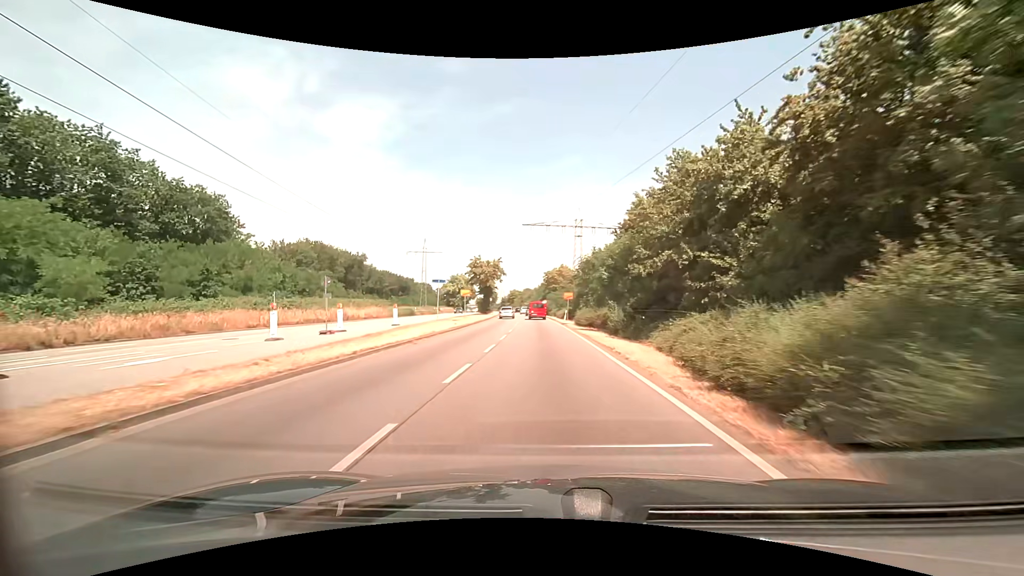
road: primary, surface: asphalt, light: Day
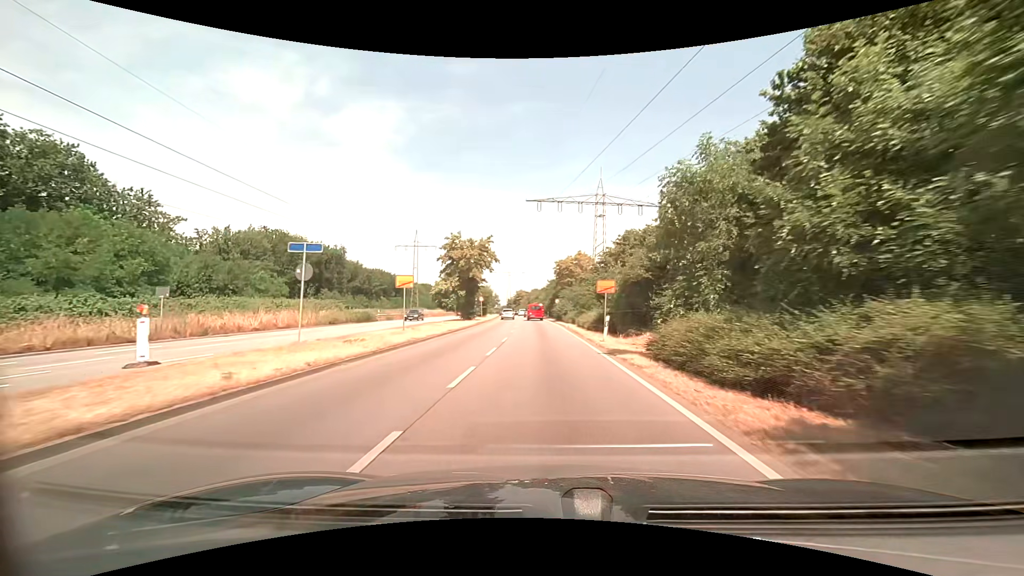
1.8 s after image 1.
(-0.1, +24.7) m; -1°
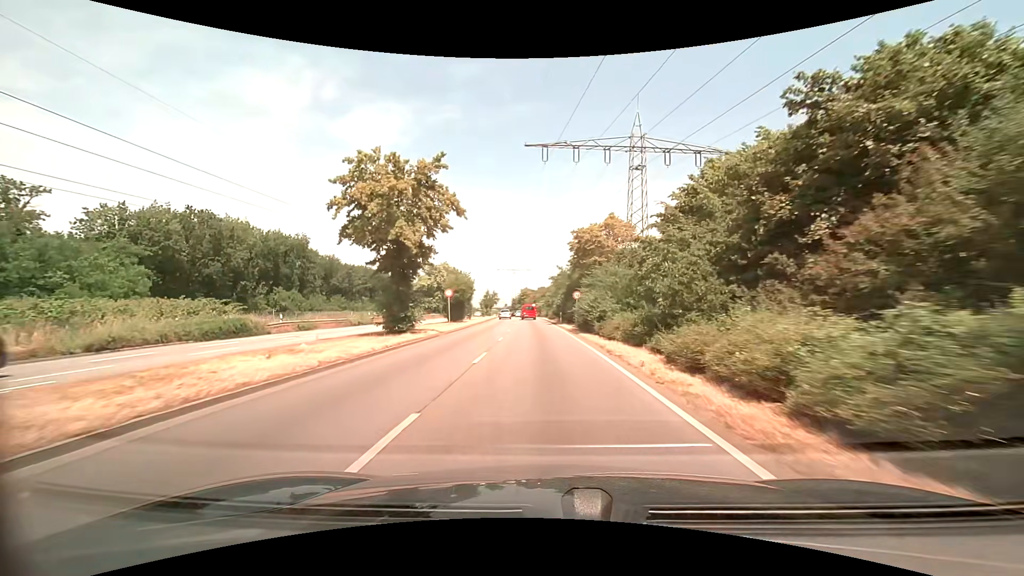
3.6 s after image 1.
(-0.2, +26.6) m; -1°
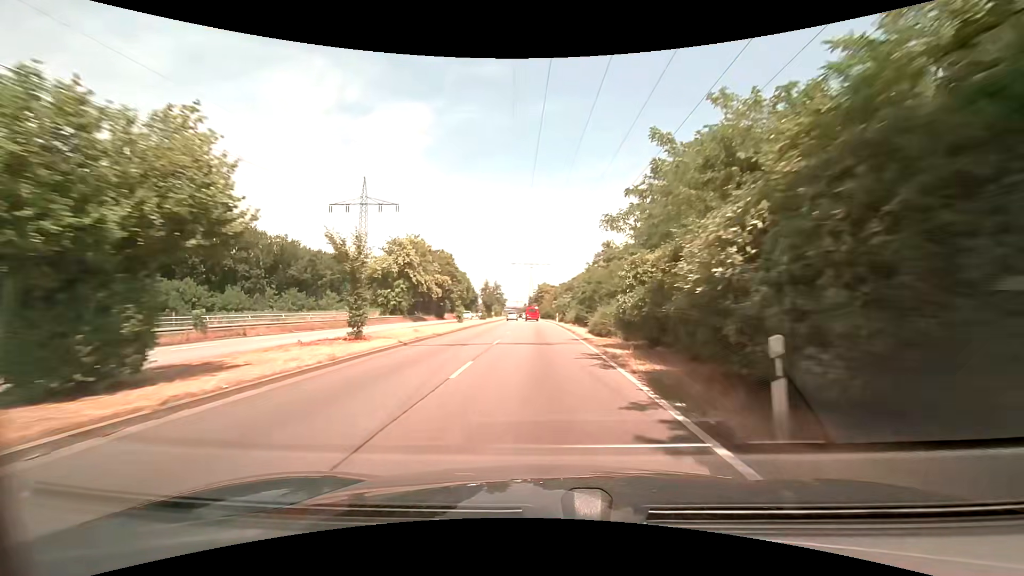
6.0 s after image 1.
(-0.8, +39.6) m; -2°
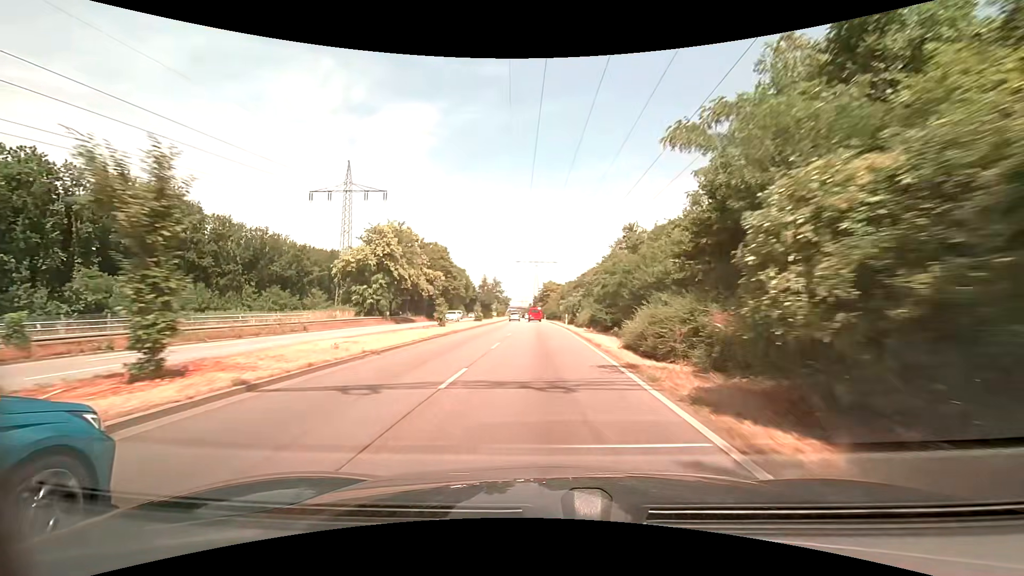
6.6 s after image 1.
(0.0, +10.6) m; 0°
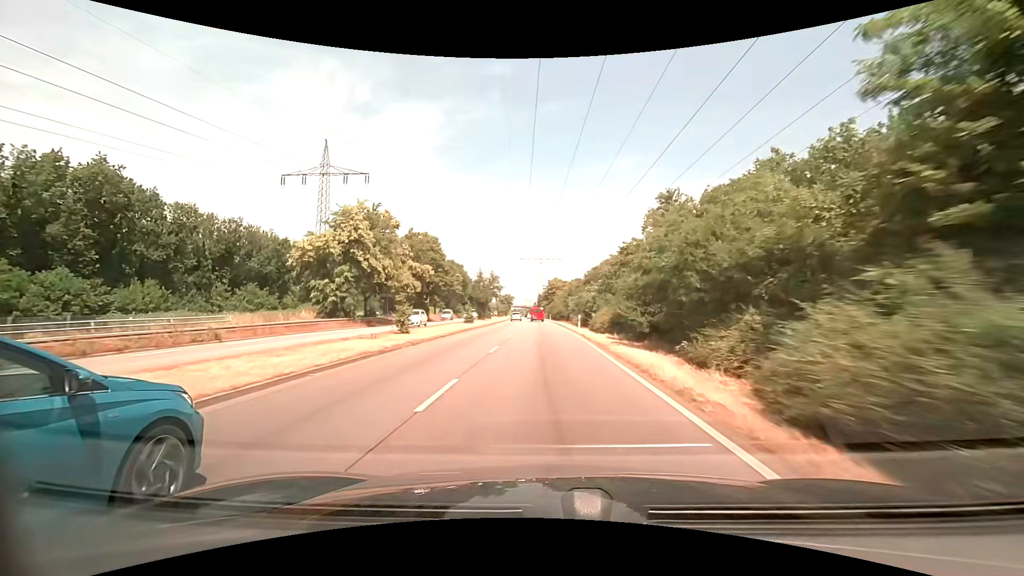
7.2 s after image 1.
(-0.1, +10.8) m; -1°
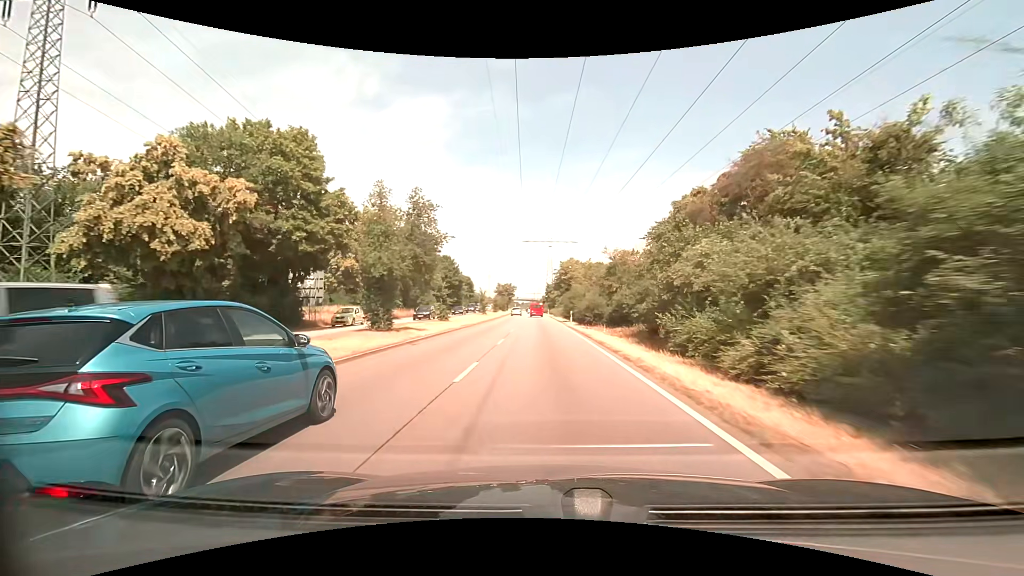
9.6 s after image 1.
(-0.3, +43.2) m; -1°
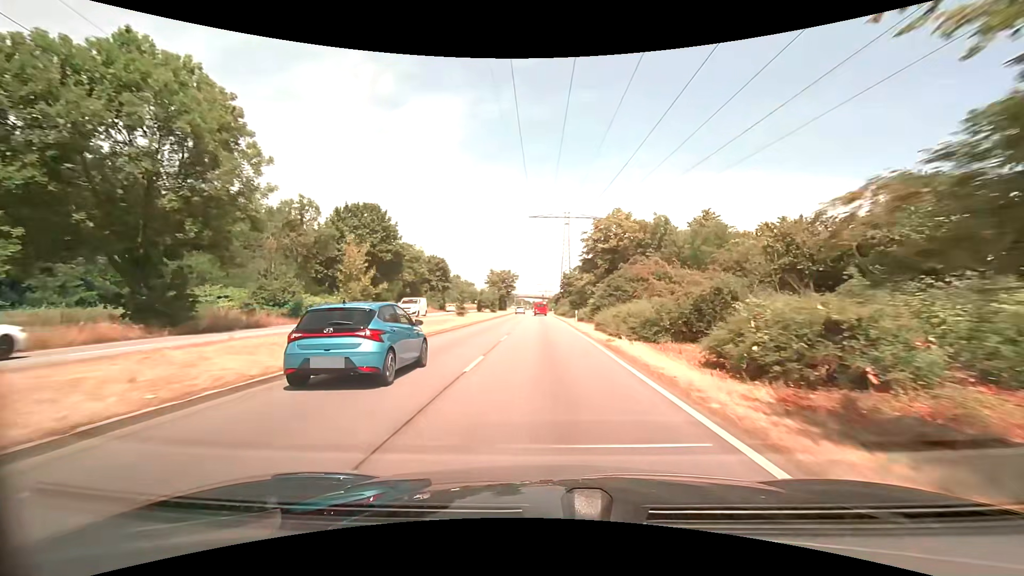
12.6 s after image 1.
(-0.7, +53.5) m; -1°
(0, +10) (0, +20) (0, +30) (0, +40) (0, +50) (-1, +60) (-1, +70) (-1, +80) (-1, +90) (-2, +100) m
